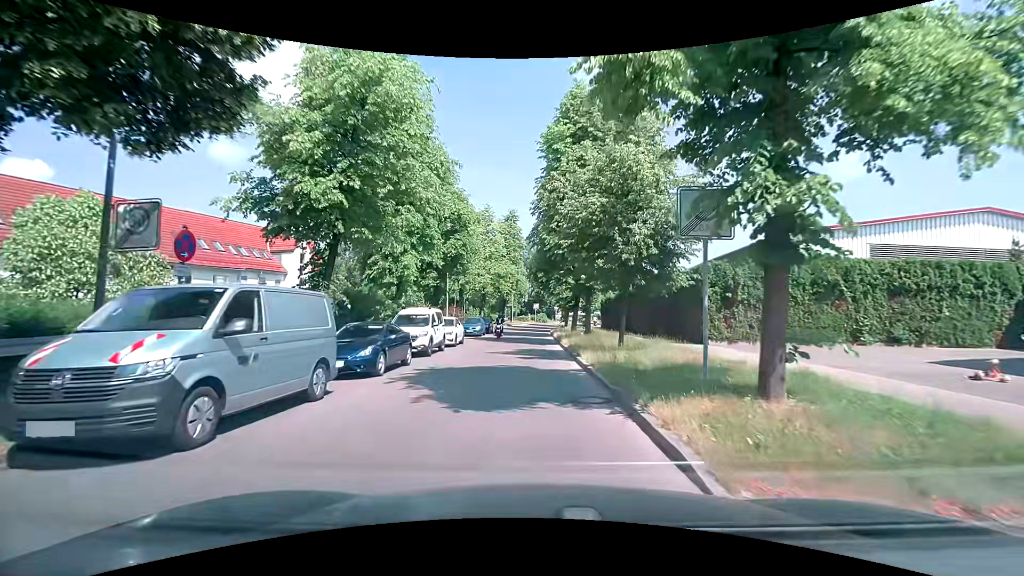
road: unclassified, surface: asphalt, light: Day
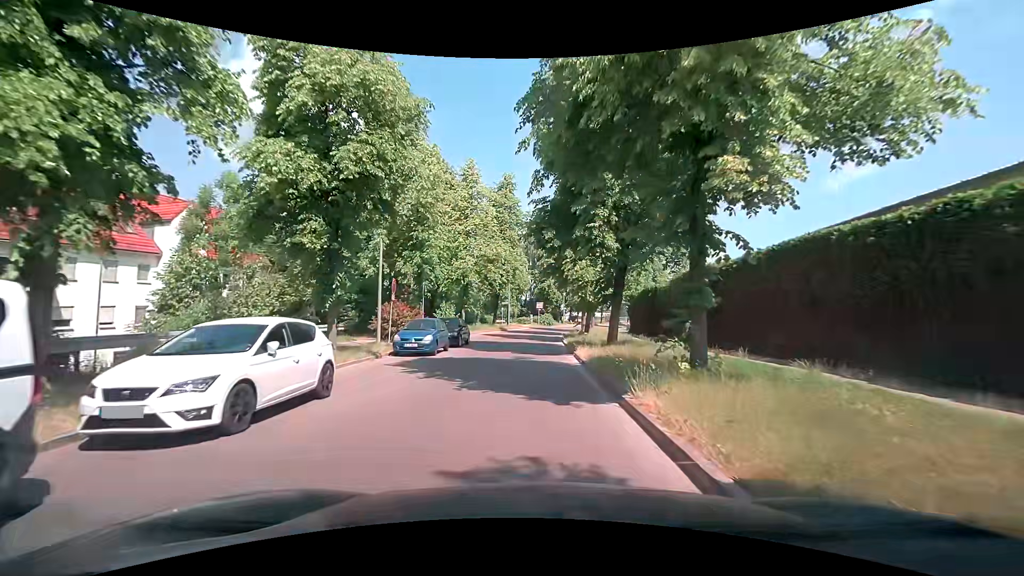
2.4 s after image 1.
(-0.1, +17.8) m; -1°
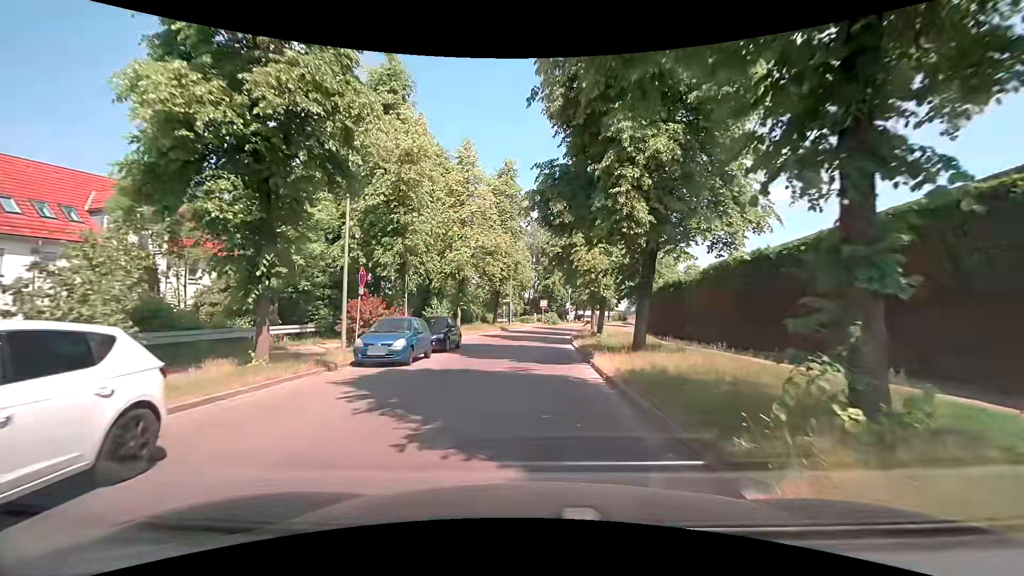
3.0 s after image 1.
(+0.1, +4.4) m; +1°
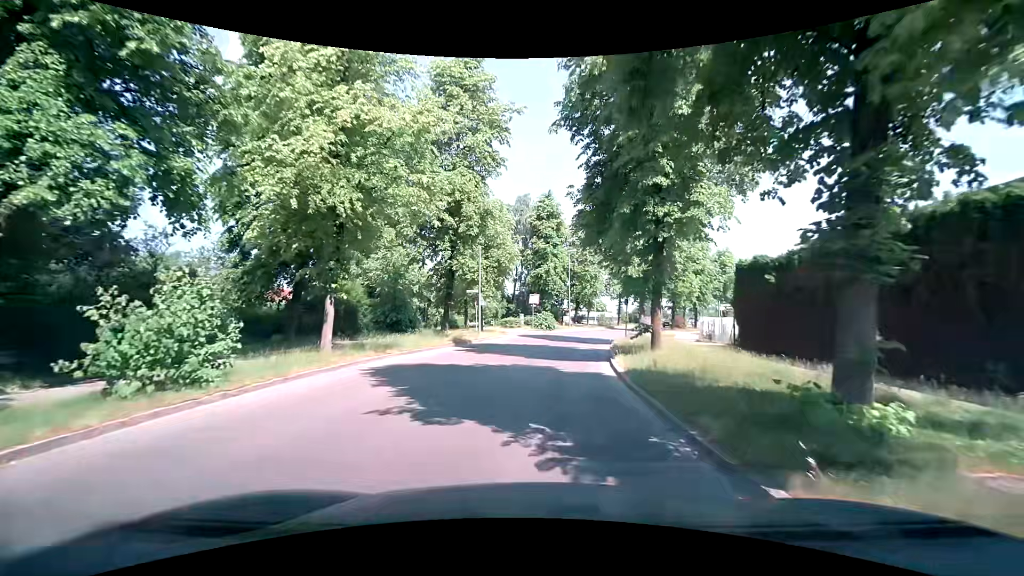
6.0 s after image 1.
(-0.1, +22.4) m; +1°
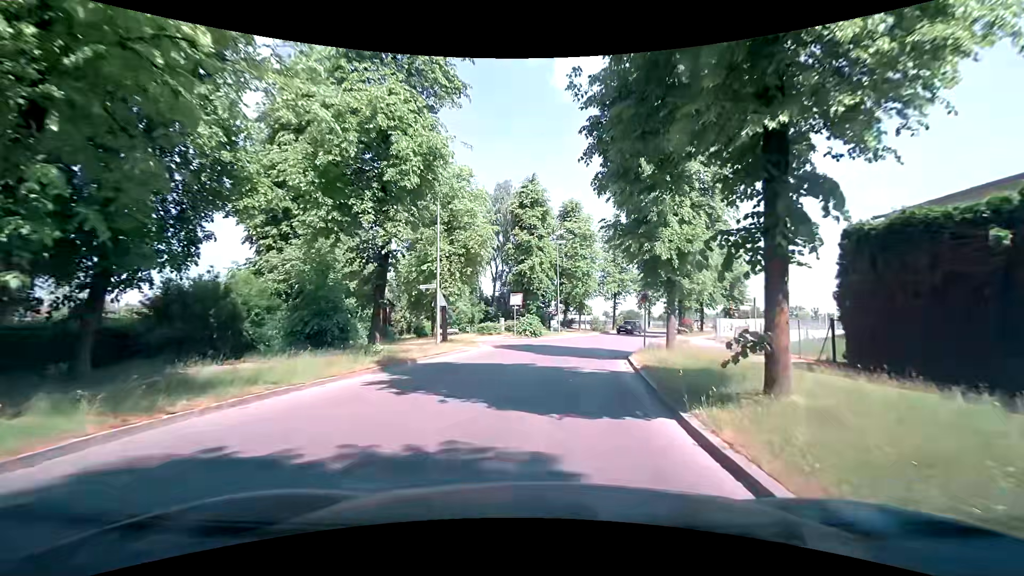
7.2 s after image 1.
(+0.1, +9.2) m; +2°
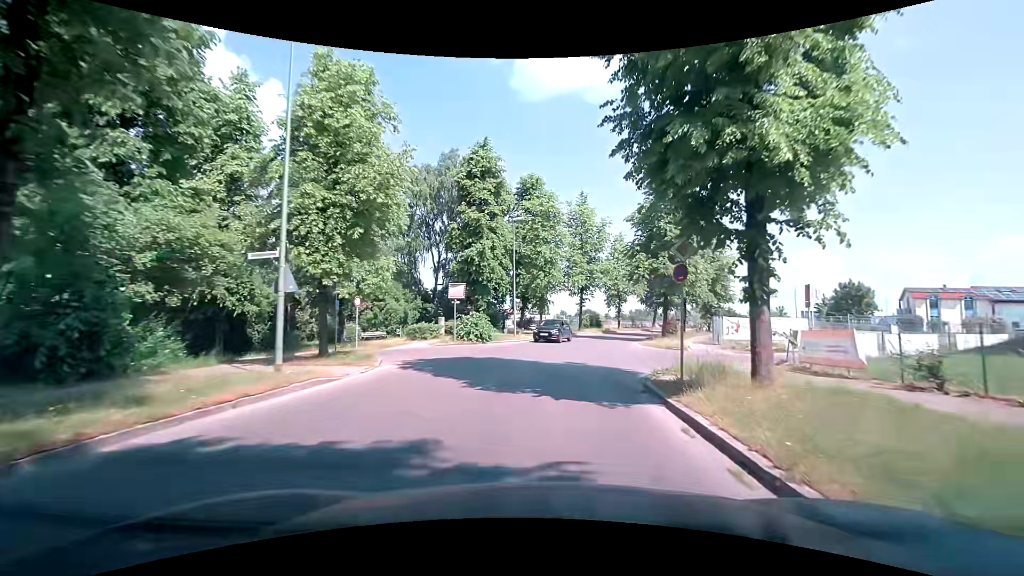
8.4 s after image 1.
(+0.2, +11.1) m; +4°
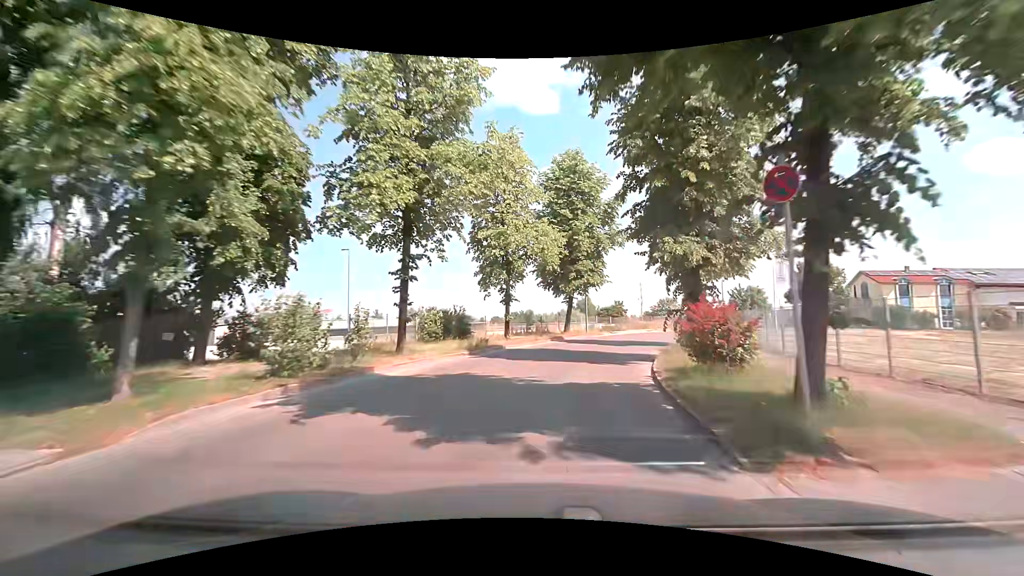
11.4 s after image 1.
(+4.8, +34.2) m; +14°
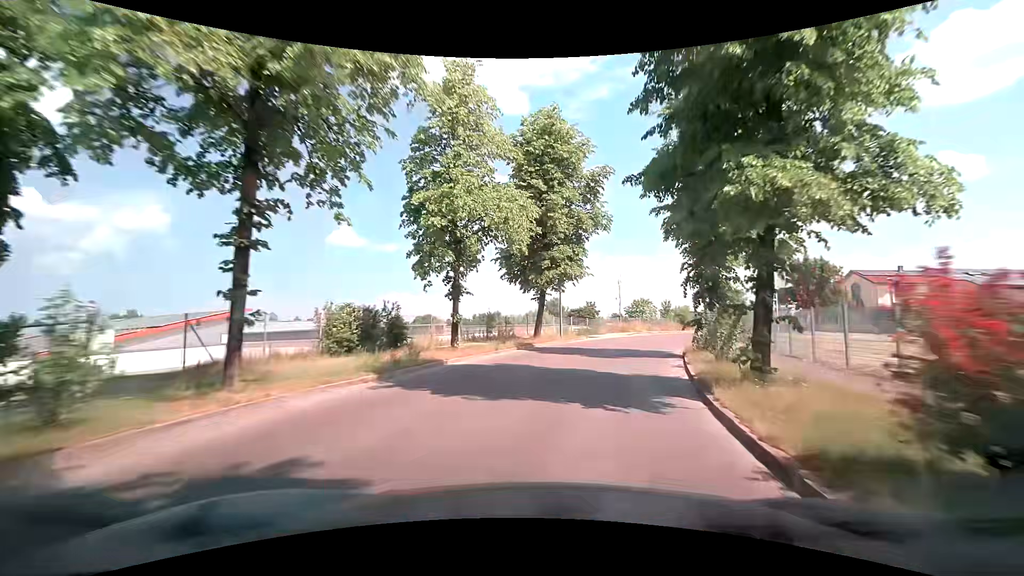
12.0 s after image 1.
(+0.3, +7.8) m; +4°
(+1, +10) (+2, +20) (+6, +29) (+10, +38) (+15, +47) (+20, +55) (+26, +64) (+32, +72) (+38, +80) (+43, +88) m
